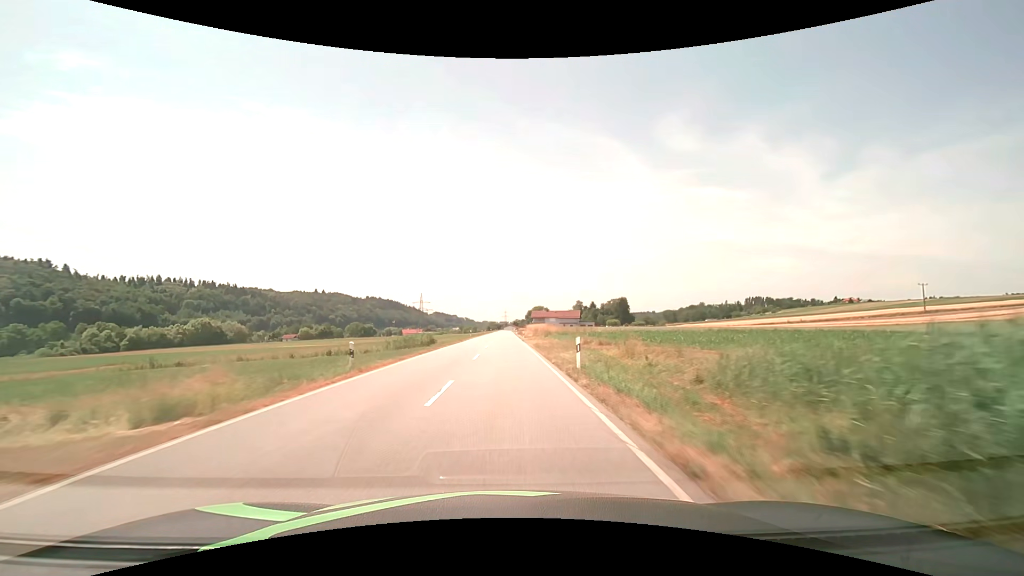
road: secondary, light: Day
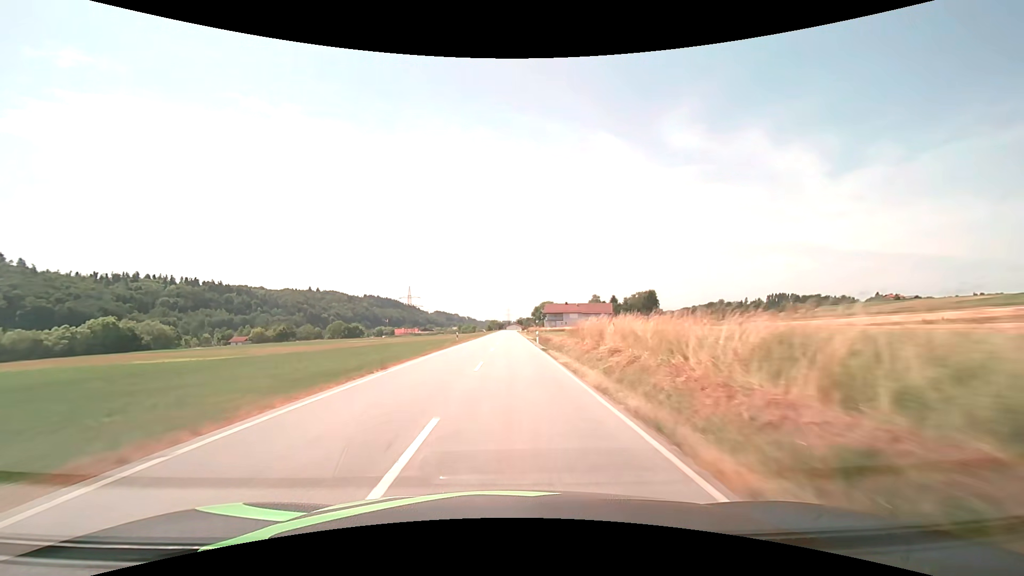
(-0.3, +64.9) m; 0°
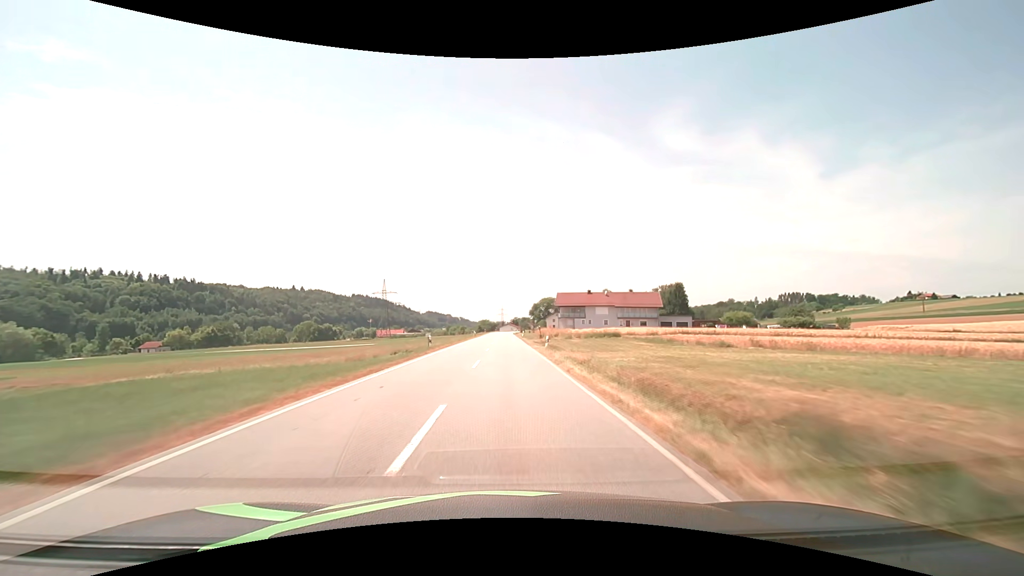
(+0.3, +58.4) m; +1°
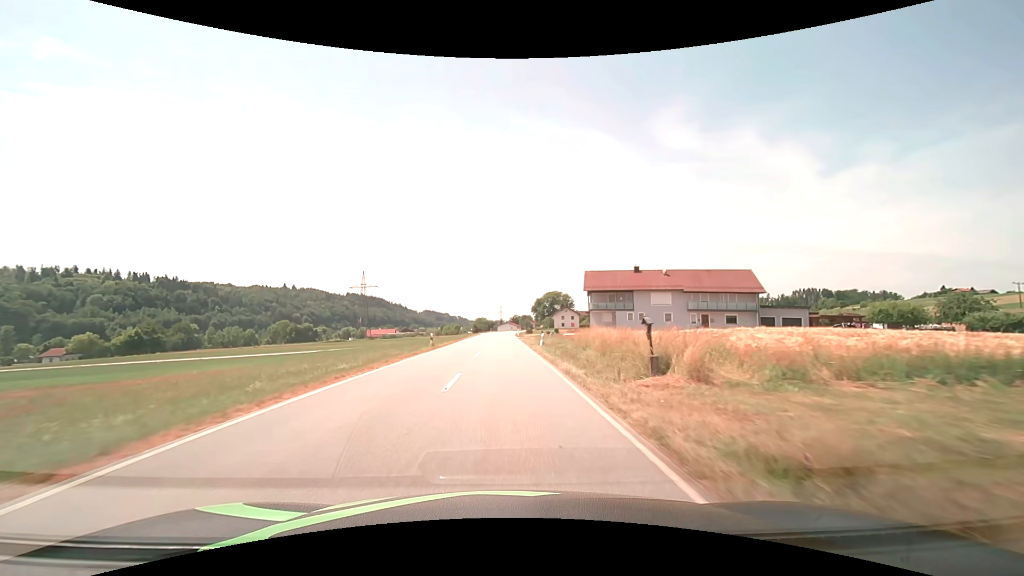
(0.0, +42.2) m; 0°
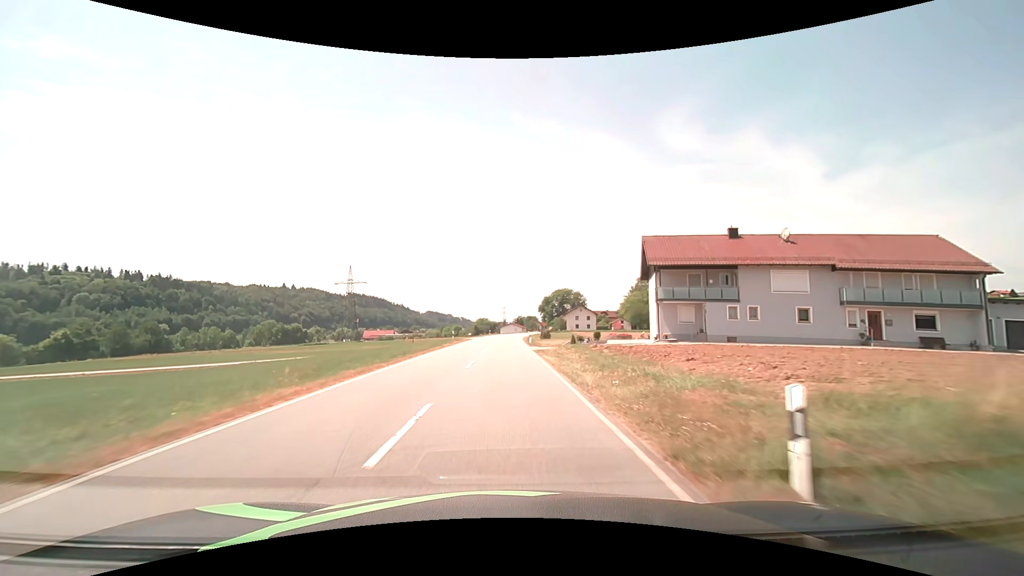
(-0.1, +29.4) m; 0°
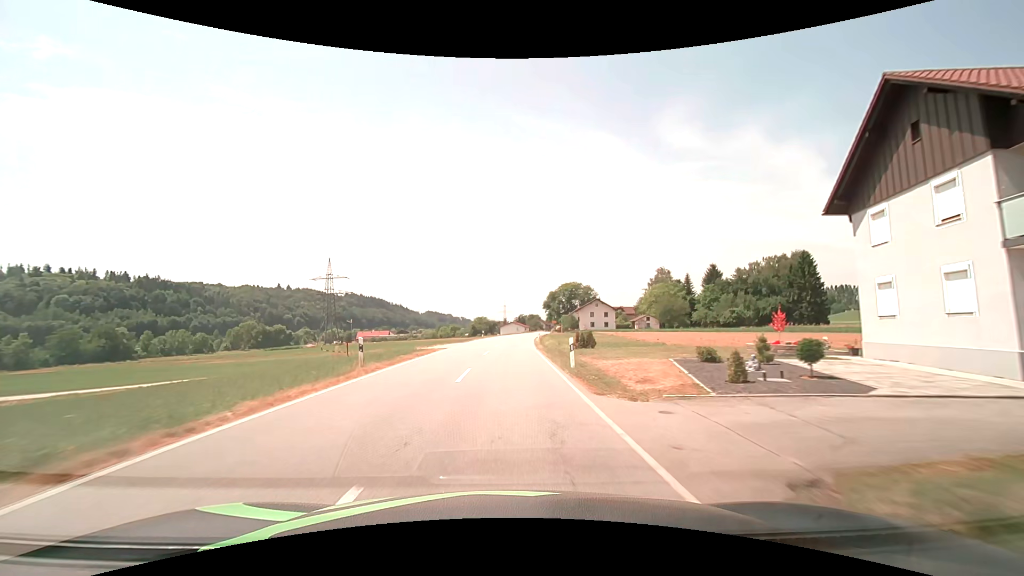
(0.0, +28.5) m; 0°
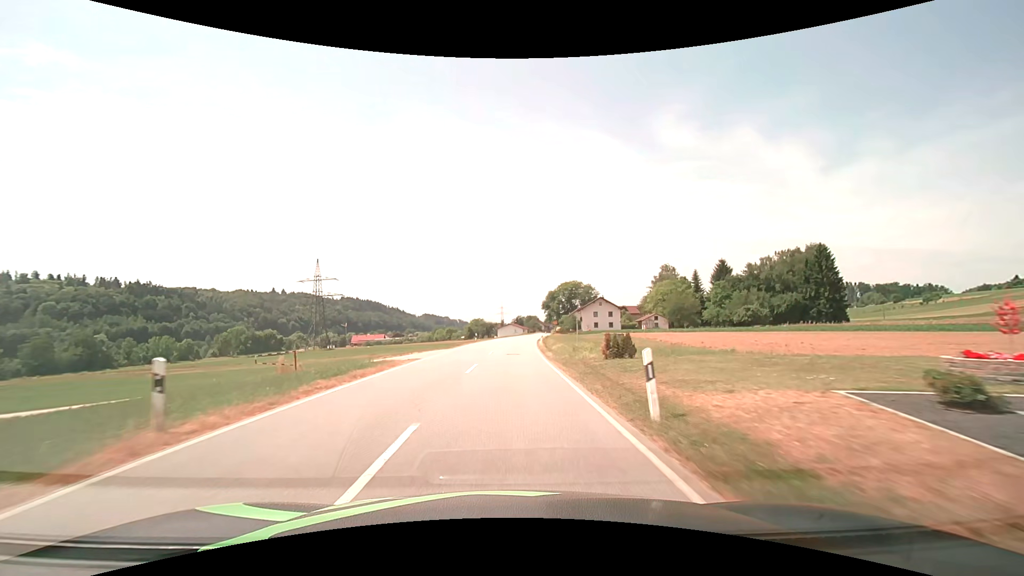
(0.0, +9.4) m; 0°
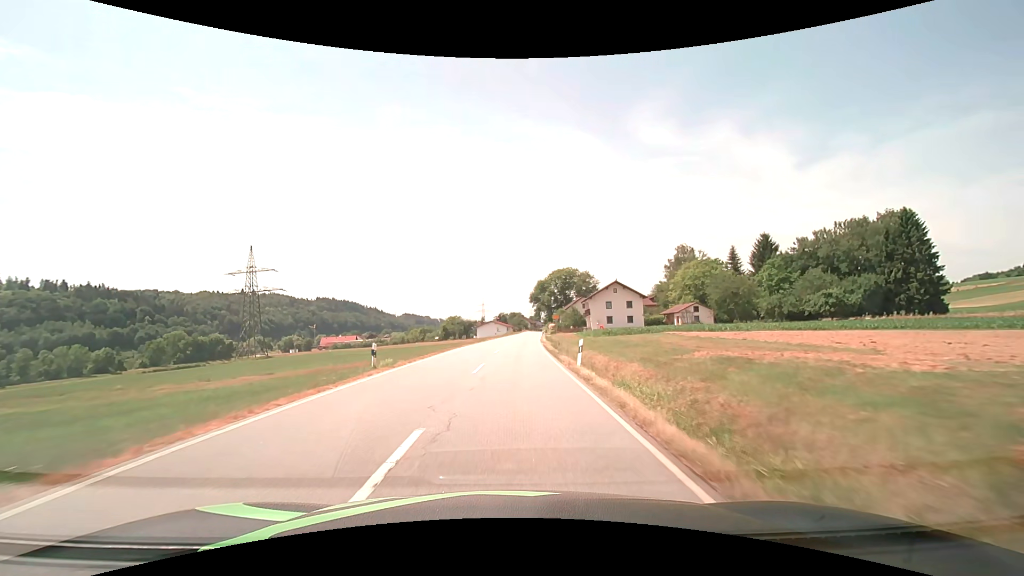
(+0.5, +36.2) m; +2°
(0, +10) (0, +20) (+1, +30) (+1, +40) (+1, +50) (+2, +60) (+3, +70) (+4, +80) (+4, +90) (+5, +100) m
